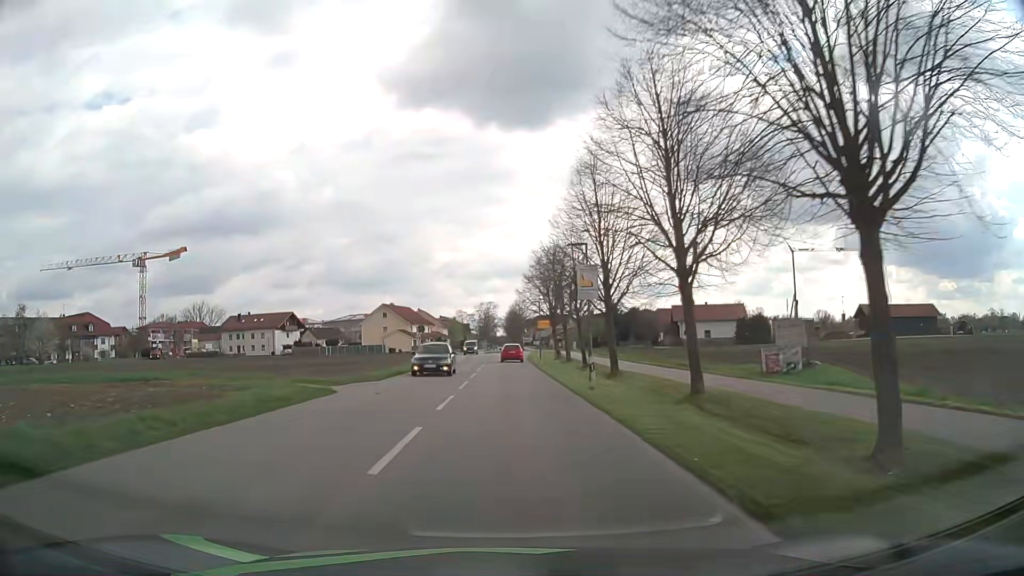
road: residential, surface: asphalt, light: Day
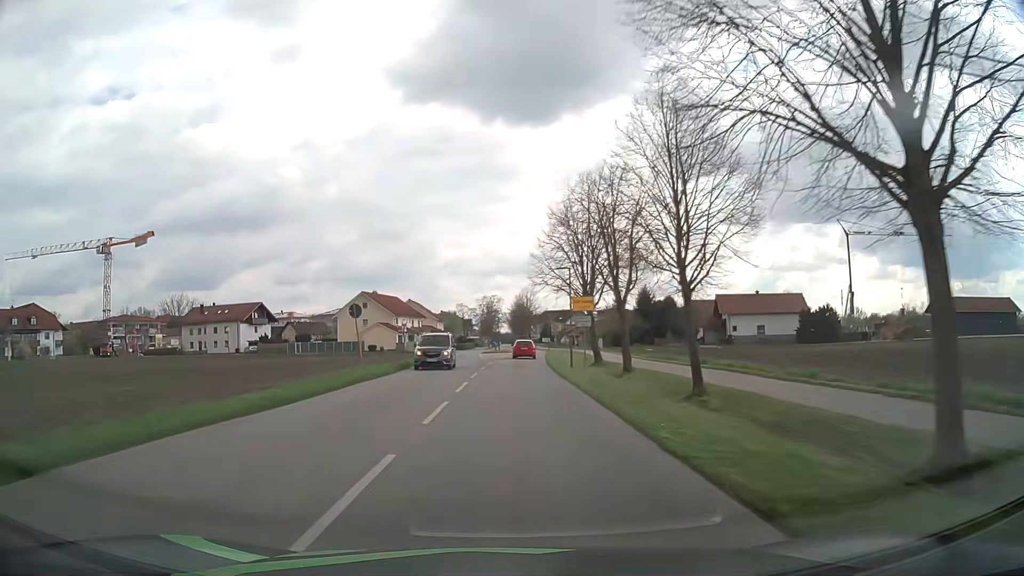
(-0.1, +24.1) m; 0°
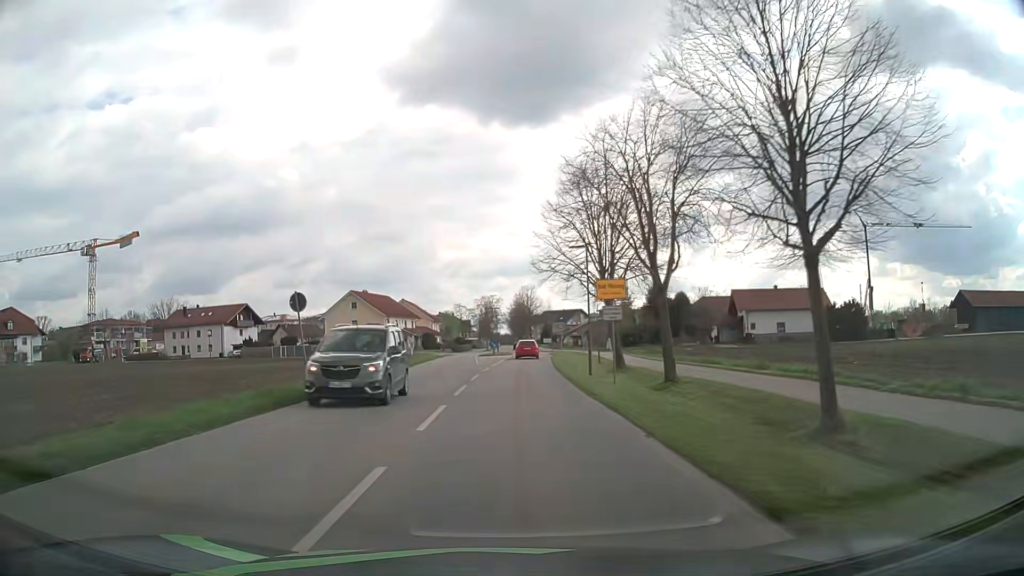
(0.0, +7.7) m; 0°
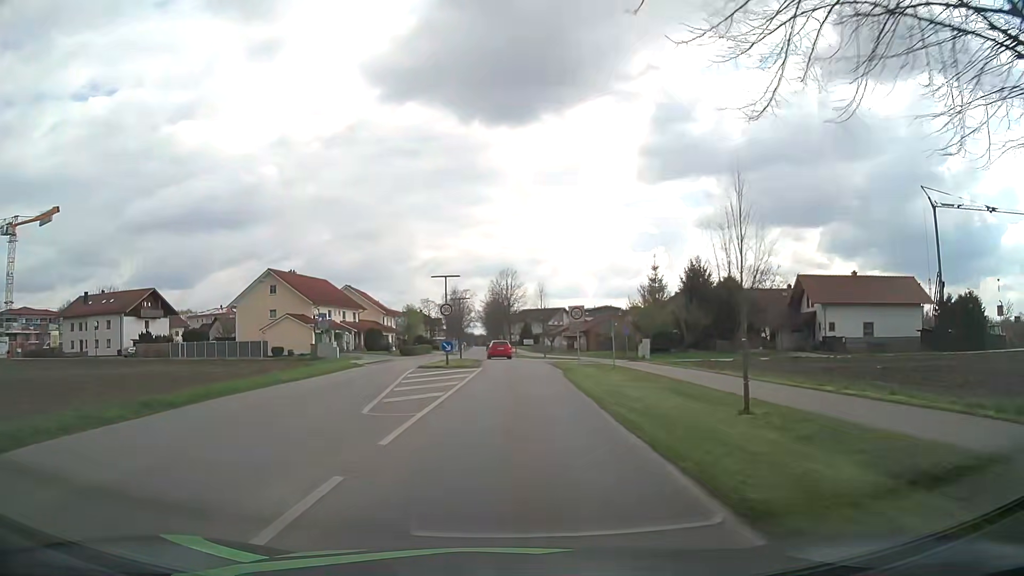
(+0.1, +28.7) m; +1°
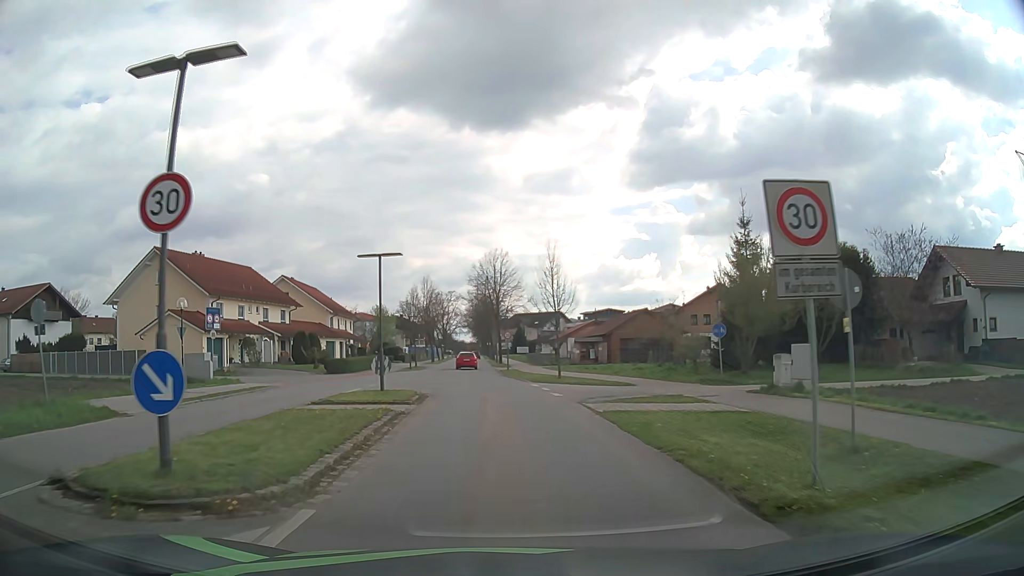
(+0.4, +25.3) m; +1°
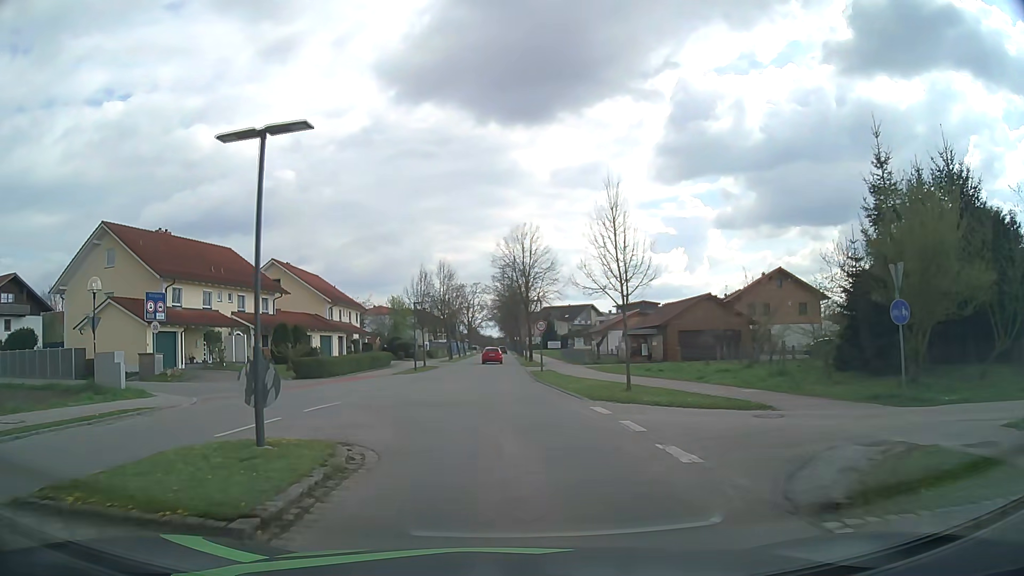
(-0.2, +11.8) m; -2°
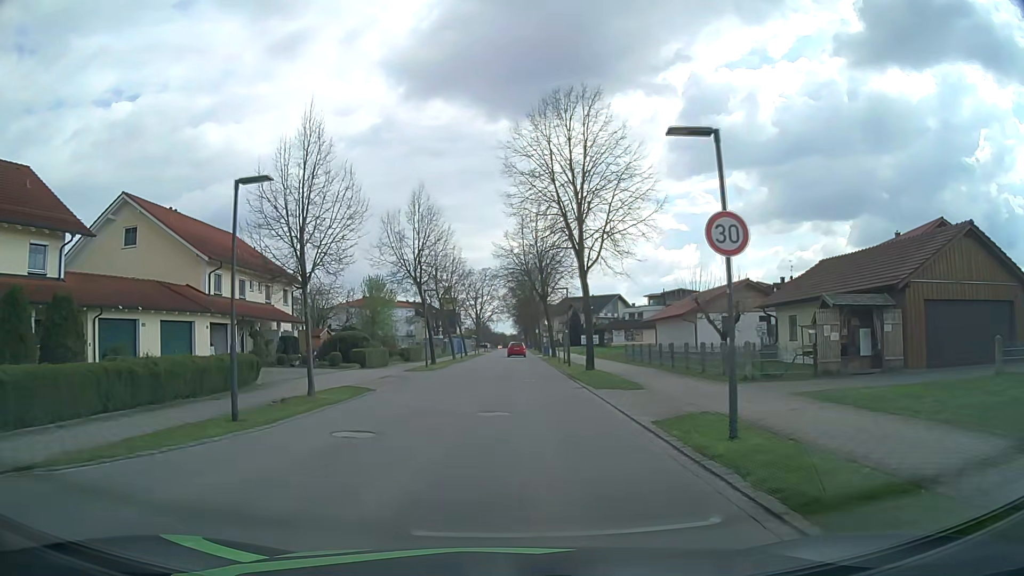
(-0.7, +29.9) m; -1°
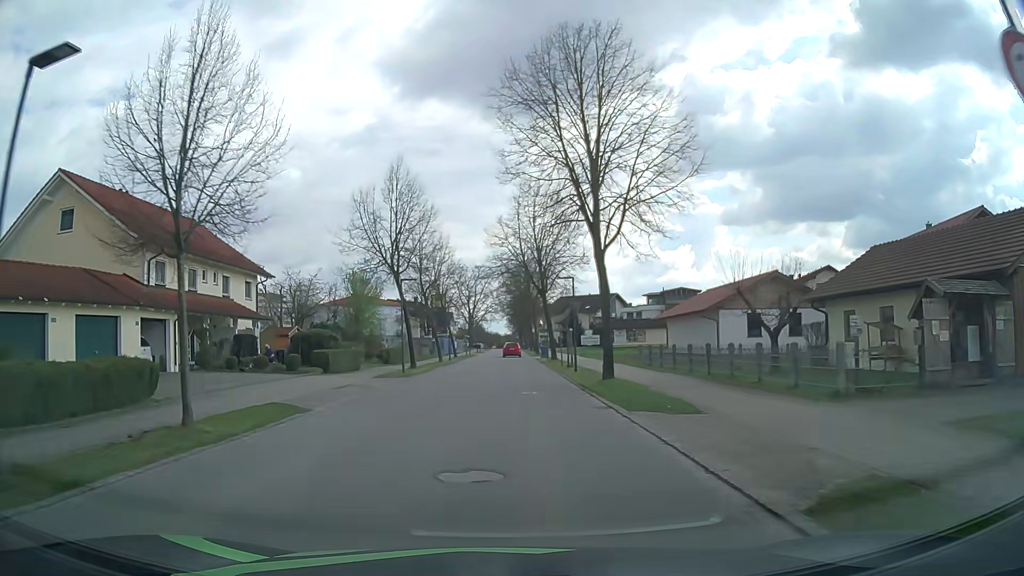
(0.0, +6.1) m; +1°
(0, +10) (0, +20) (0, +30) (0, +40) (0, +50) (0, +60) (0, +70) (0, +80) (0, +90) (0, +100) m
